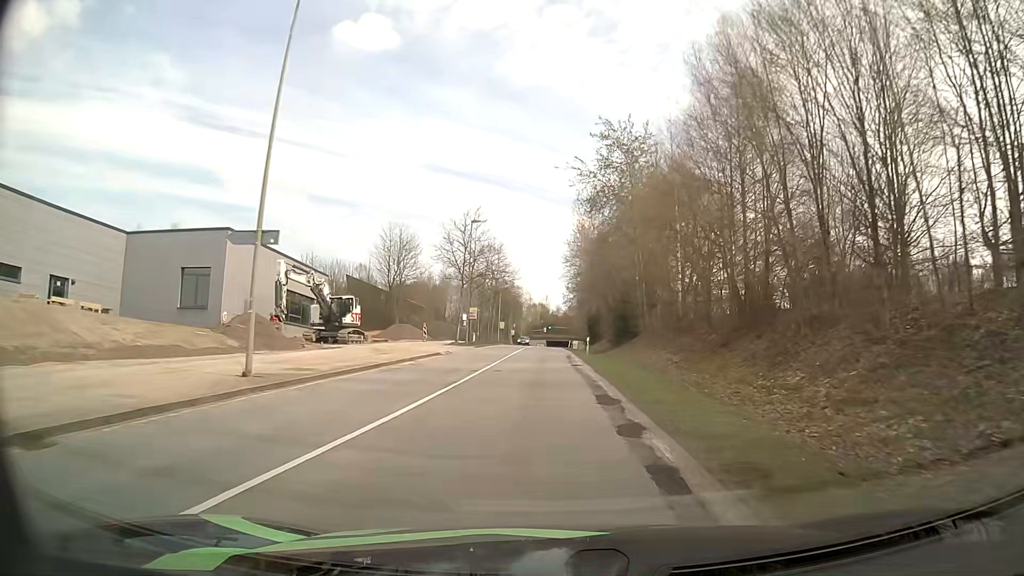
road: secondary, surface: asphalt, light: Day
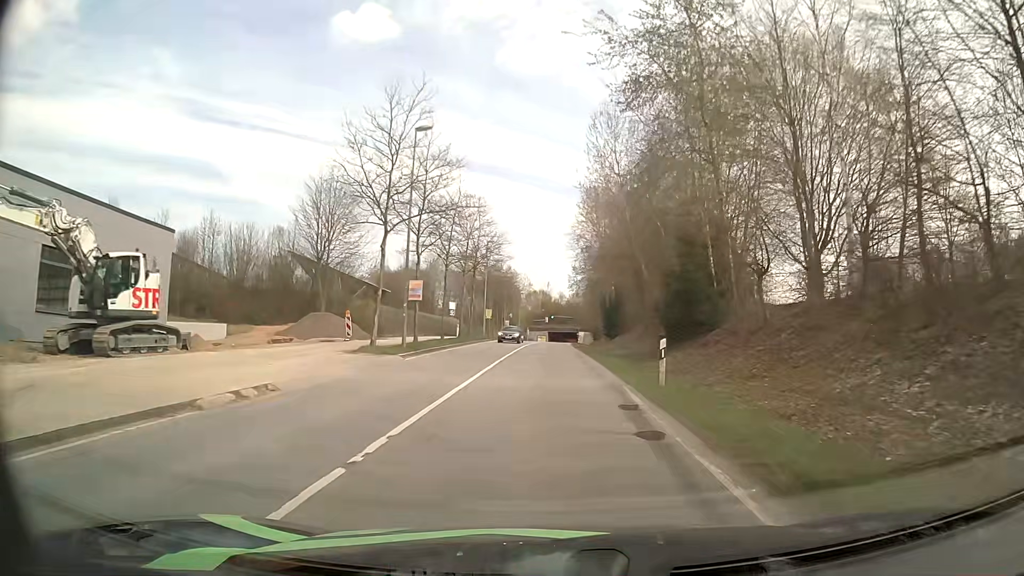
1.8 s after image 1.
(-0.1, +25.1) m; 0°
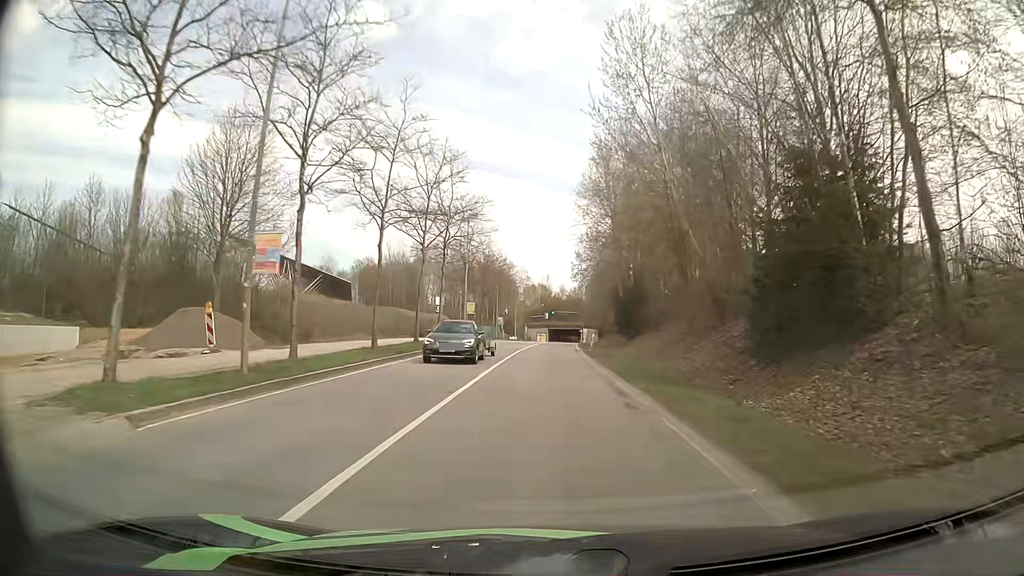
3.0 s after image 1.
(0.0, +16.4) m; 0°
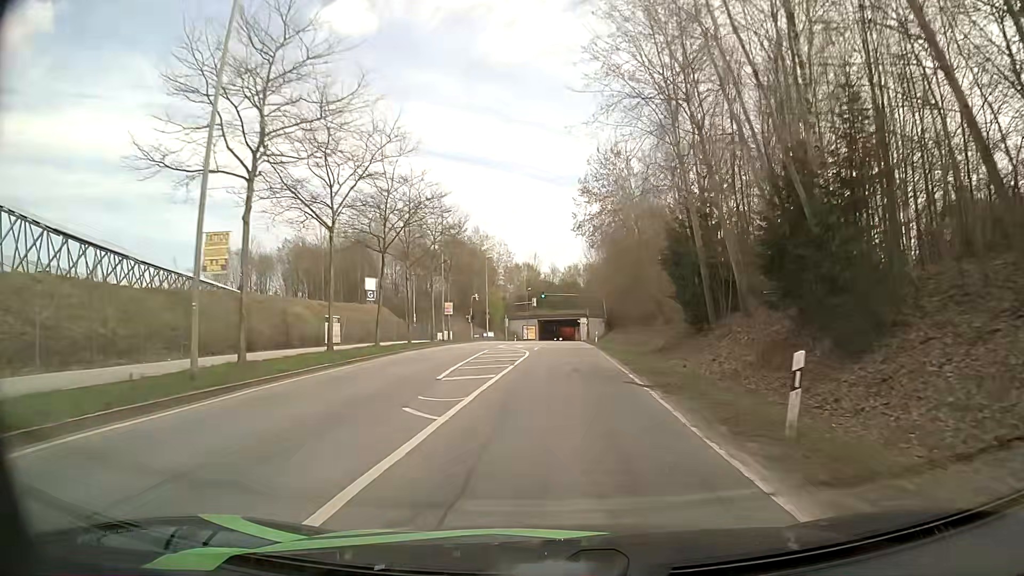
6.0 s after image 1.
(+0.2, +41.5) m; +1°
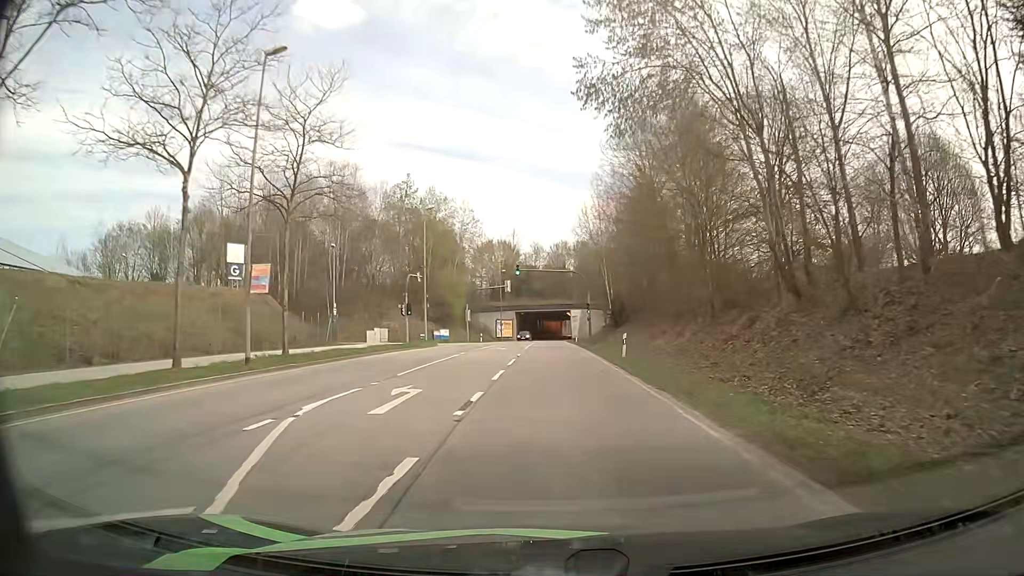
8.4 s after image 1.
(+0.5, +32.3) m; +1°
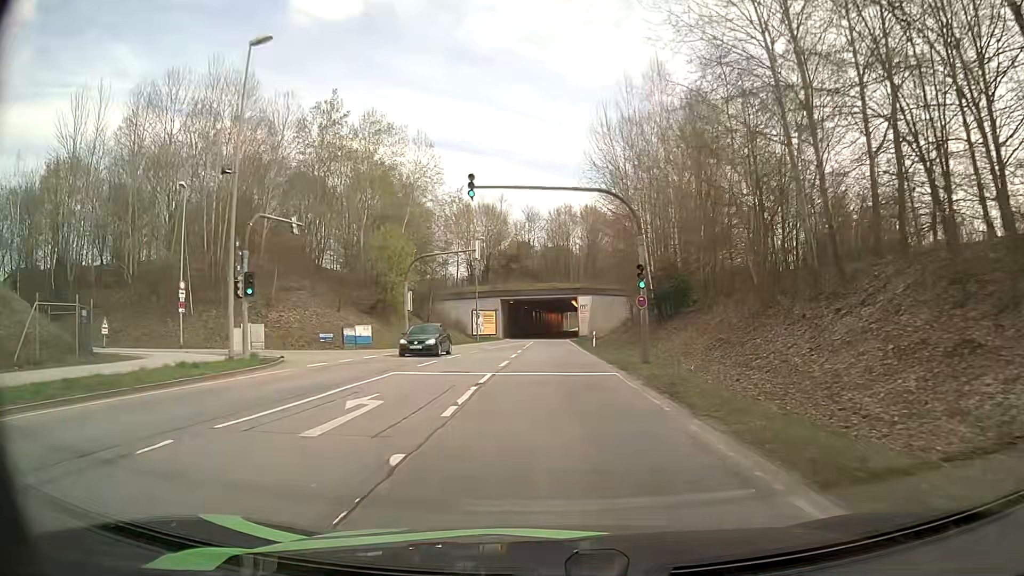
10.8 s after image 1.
(0.0, +31.5) m; 0°
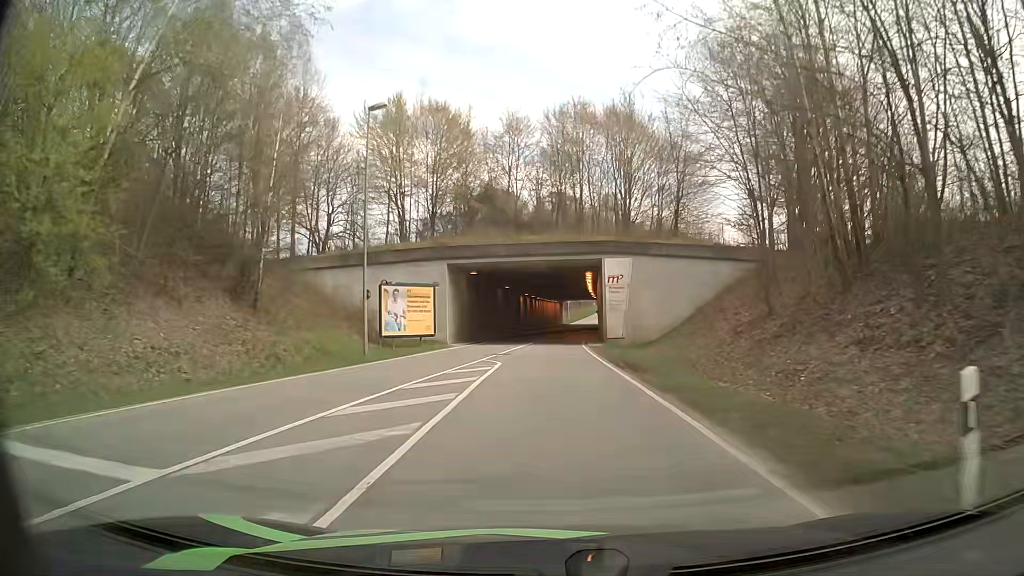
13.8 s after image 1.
(-0.1, +40.3) m; +1°
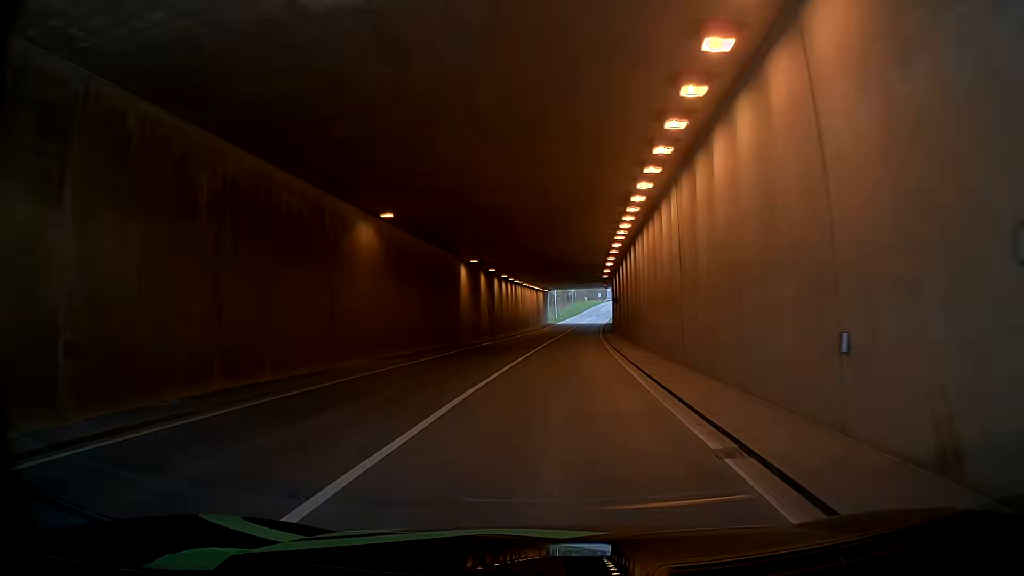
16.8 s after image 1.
(+0.3, +42.6) m; +3°
